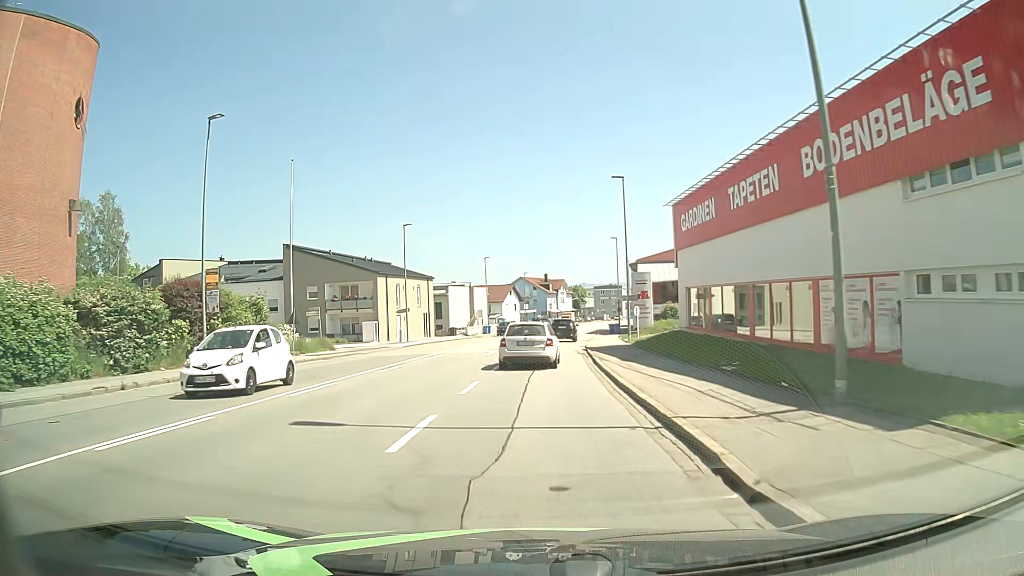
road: tertiary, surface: asphalt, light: Day
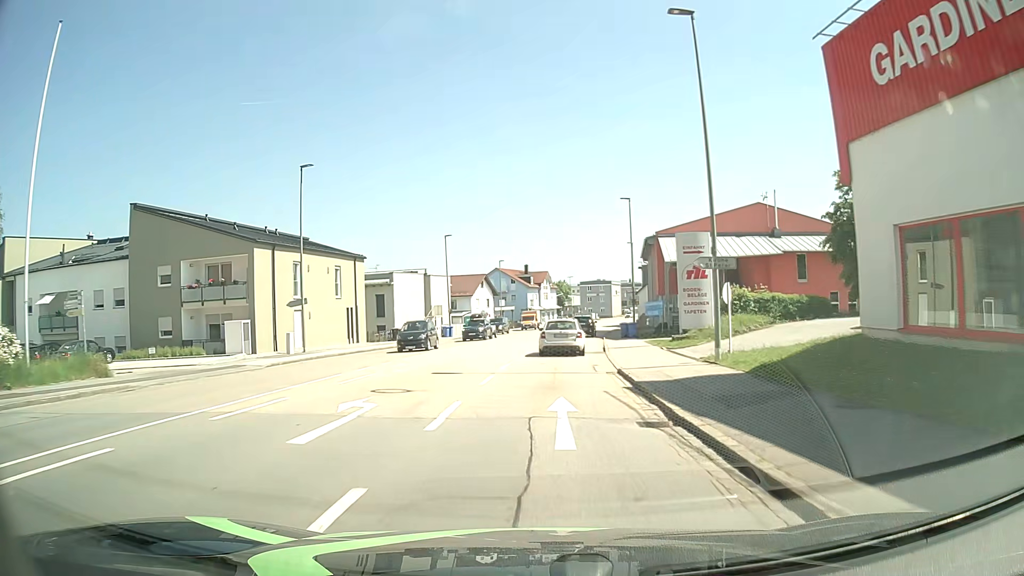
(+0.3, +23.0) m; +2°
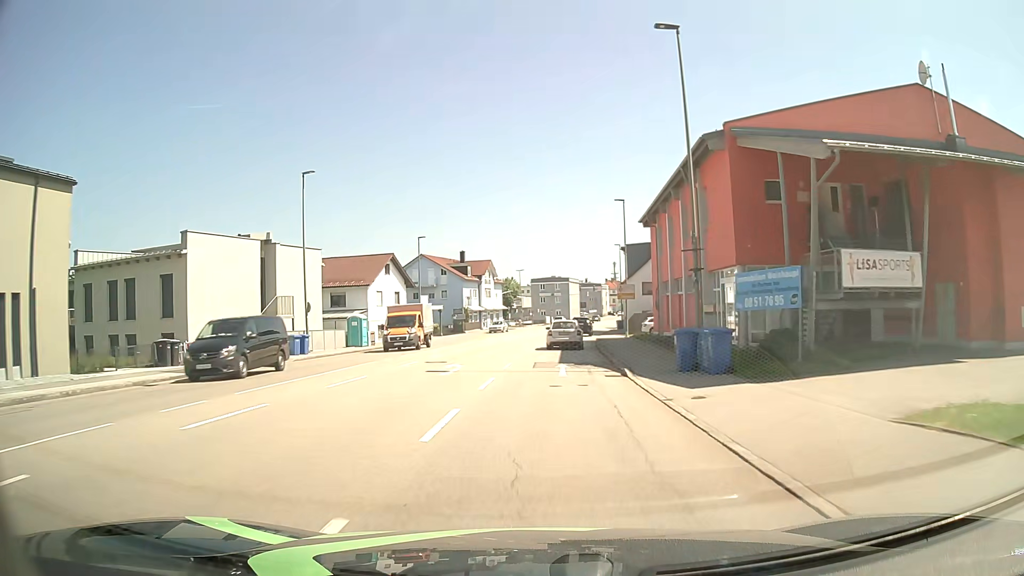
(+1.0, +31.1) m; +4°
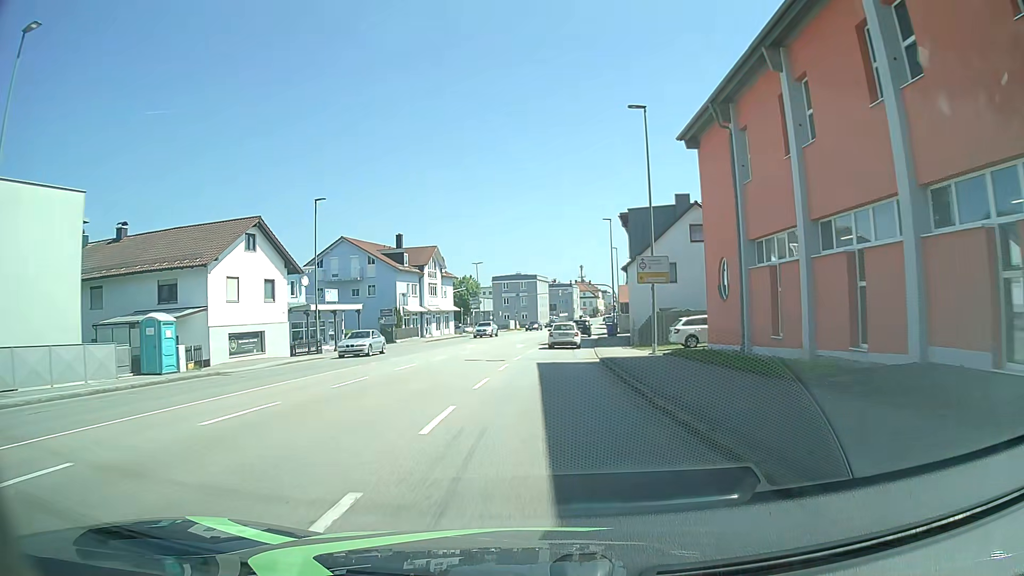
(+0.7, +23.1) m; +3°
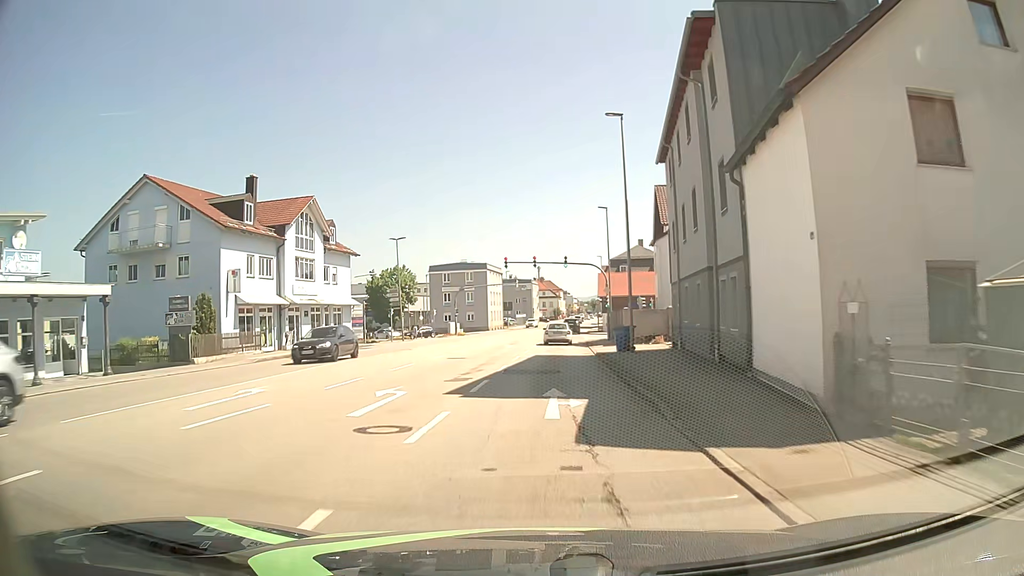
(+1.1, +30.7) m; +4°
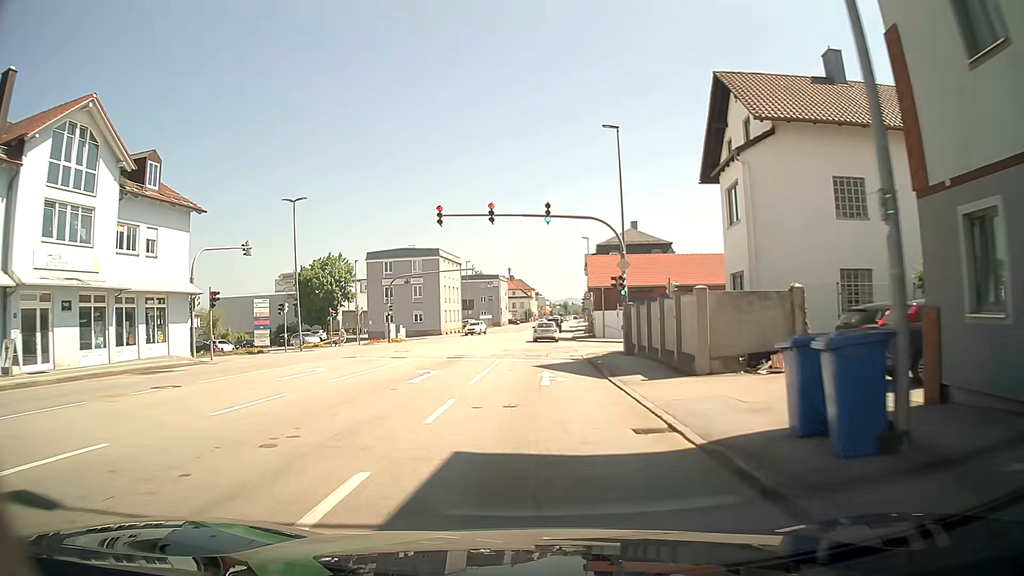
(+0.5, +22.9) m; +3°
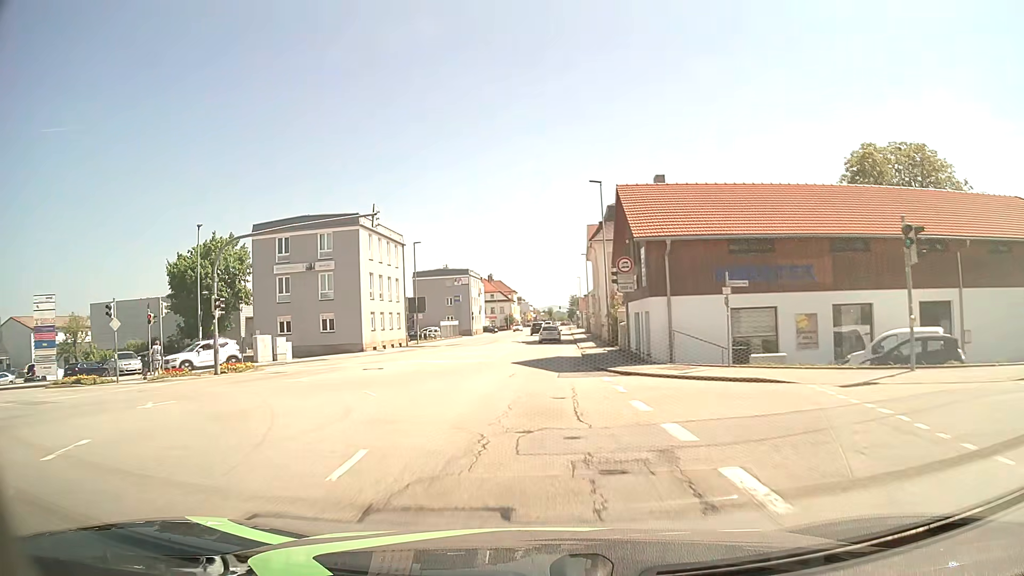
(+0.1, +30.4) m; +1°
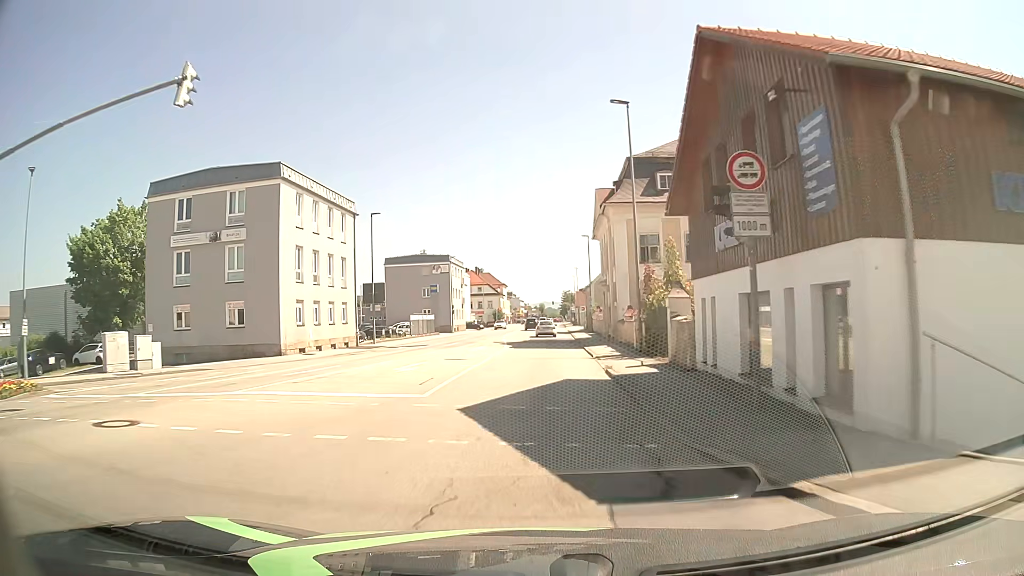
(+0.1, +15.0) m; +1°
